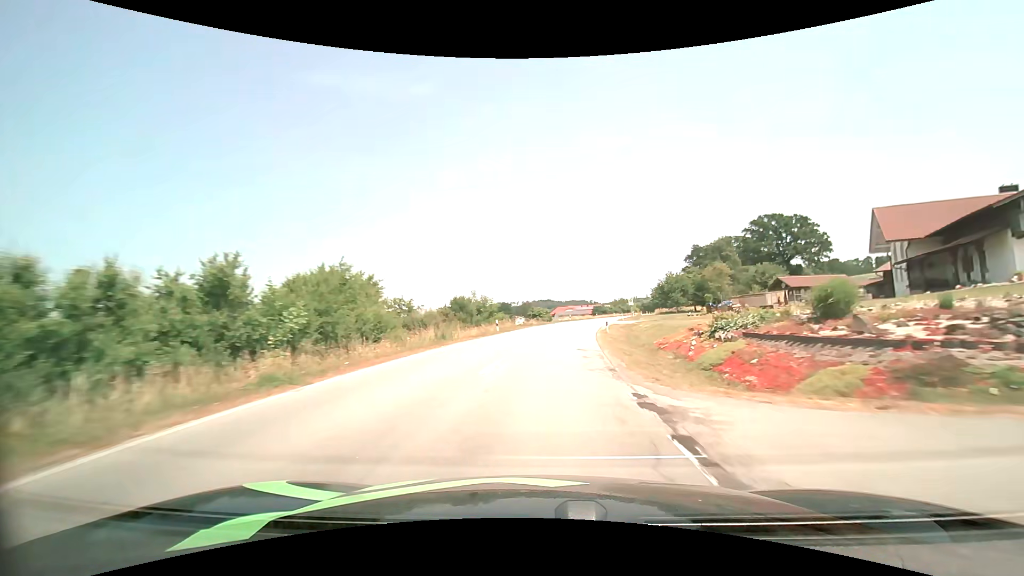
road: secondary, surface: asphalt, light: Day
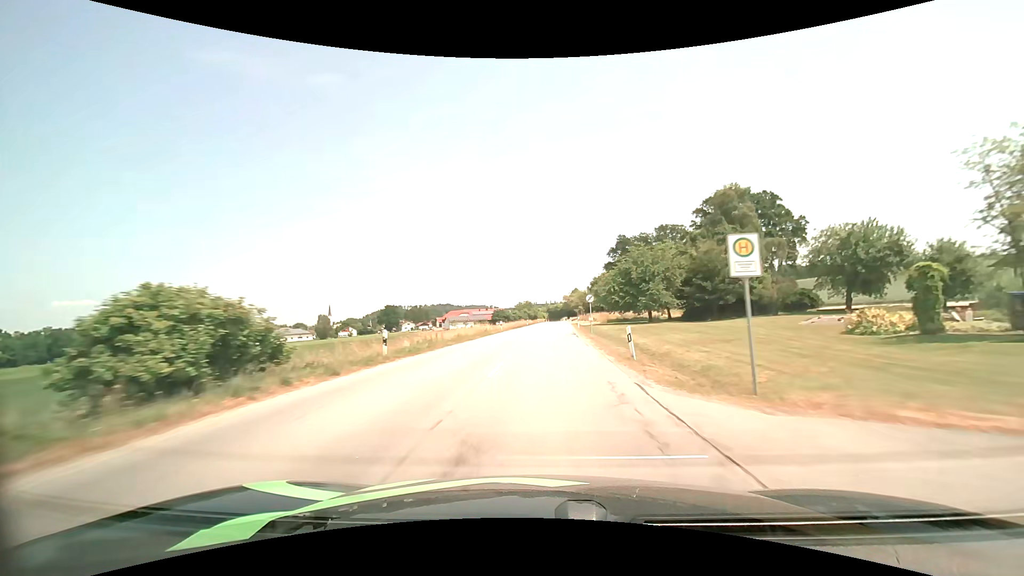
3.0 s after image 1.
(+6.2, +60.4) m; +11°
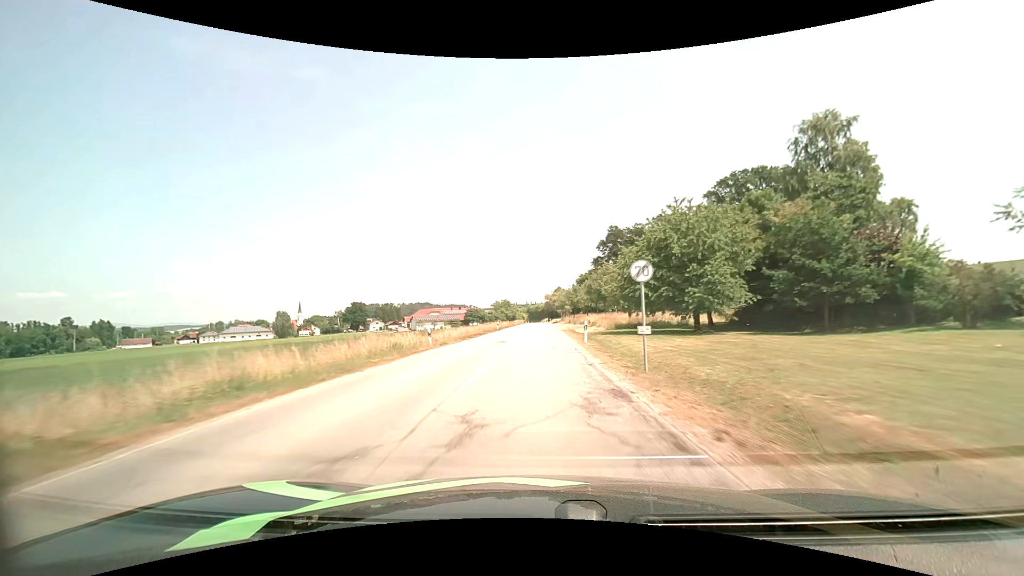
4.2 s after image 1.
(+0.6, +25.5) m; +2°
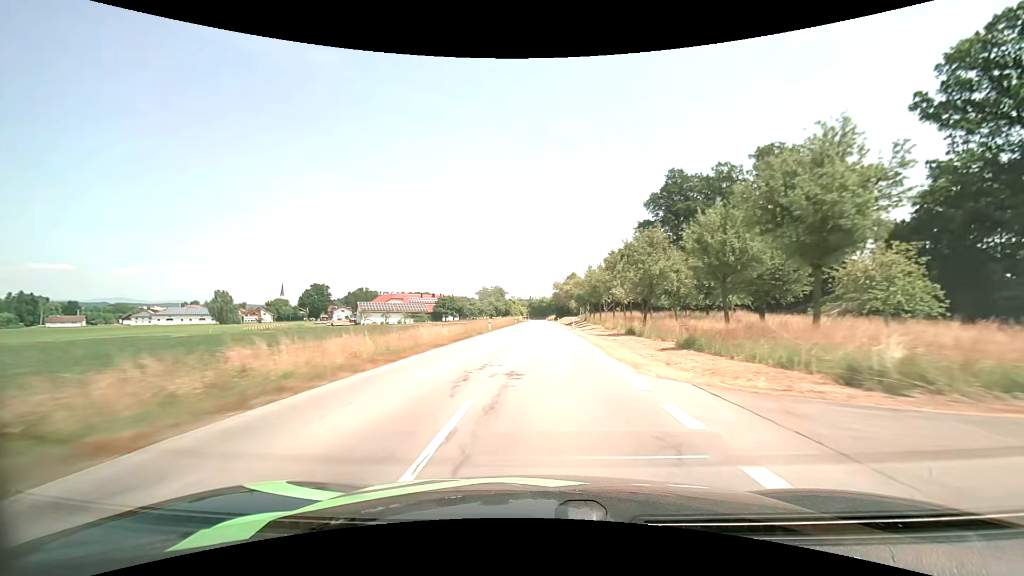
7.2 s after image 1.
(-0.2, +65.9) m; -1°
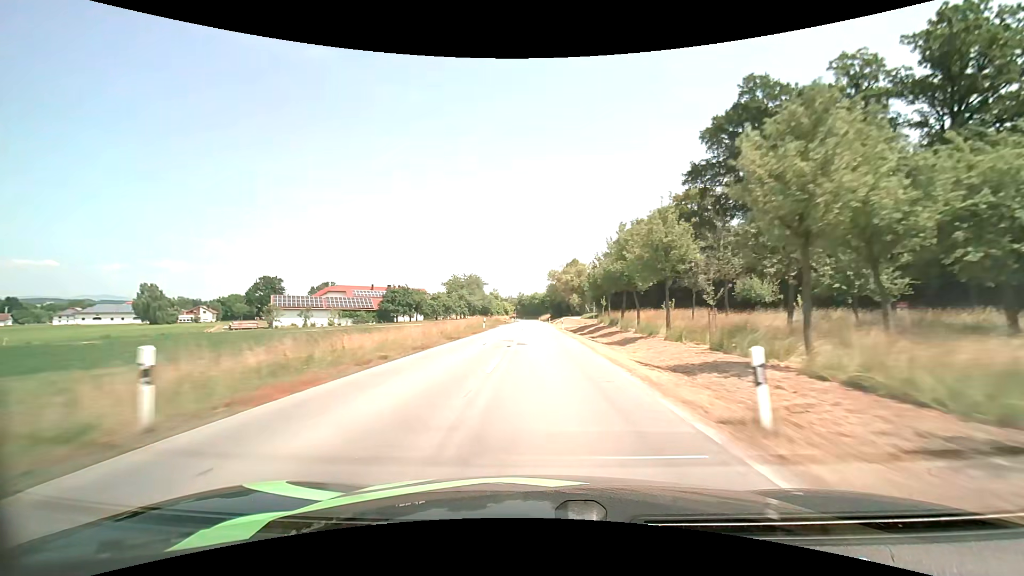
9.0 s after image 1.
(+0.5, +40.3) m; +1°
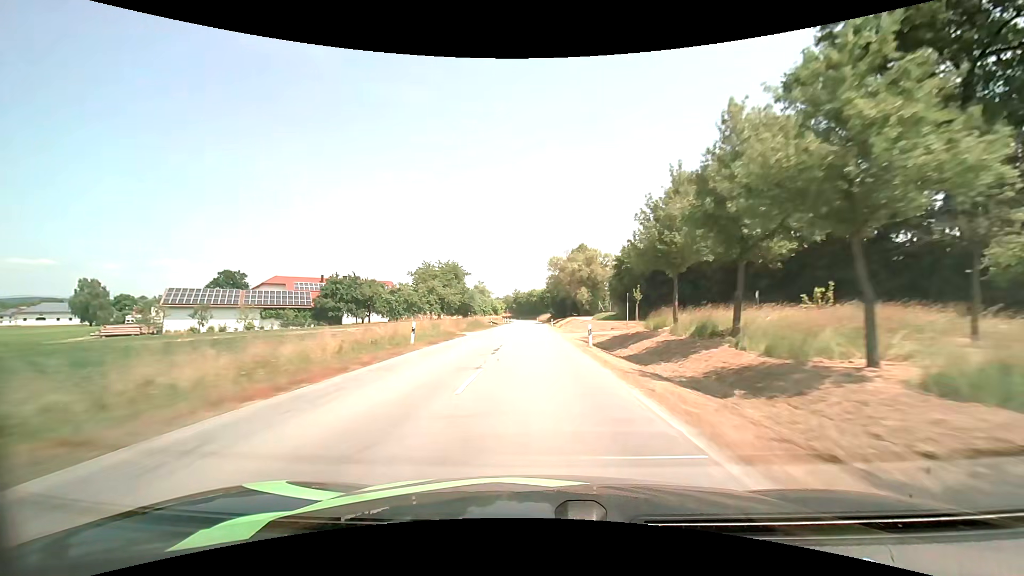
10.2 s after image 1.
(+0.2, +27.0) m; +1°
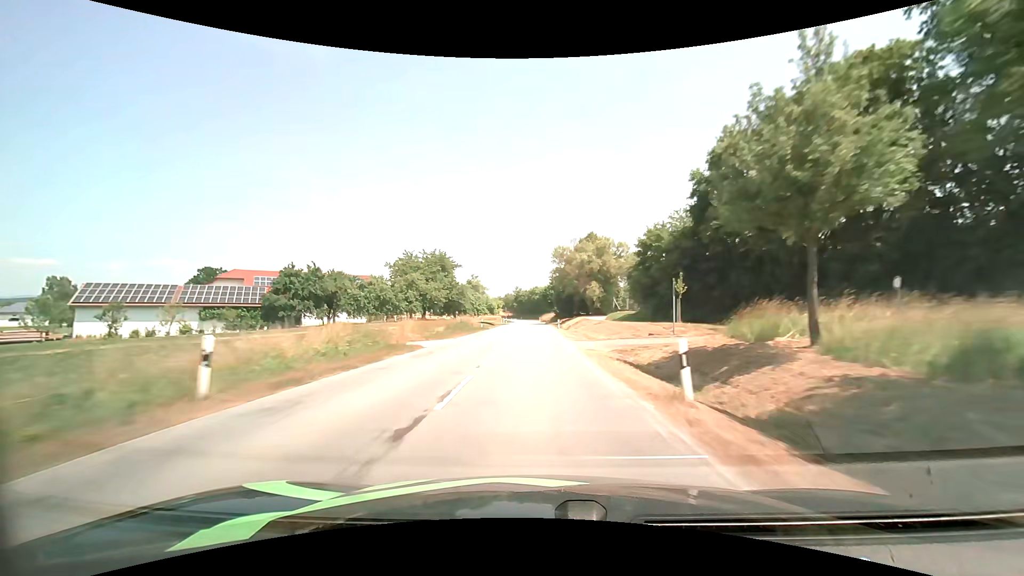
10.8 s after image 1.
(-0.1, +13.5) m; -1°
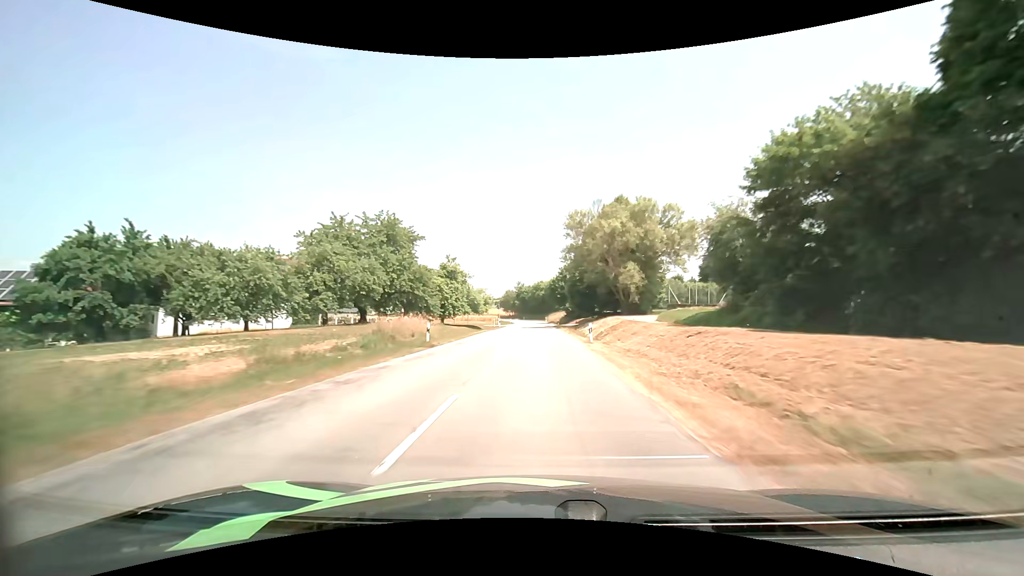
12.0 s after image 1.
(-0.1, +26.9) m; -1°
(0, +10) (0, +20) (0, +30) (0, +40) (0, +50) (0, +60) (0, +70) (0, +80) (0, +90) (0, +100) m
